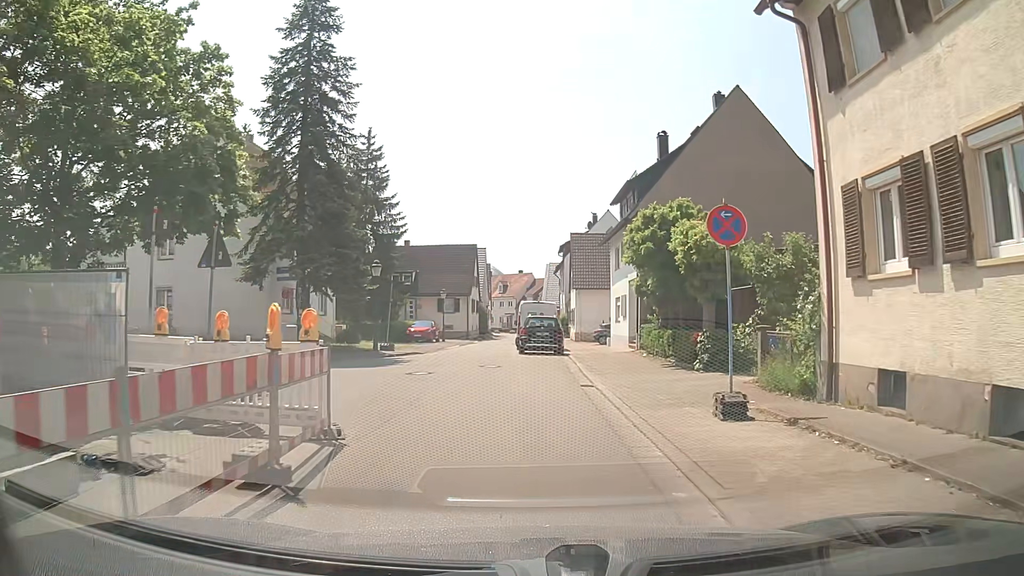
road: residential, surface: asphalt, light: Day
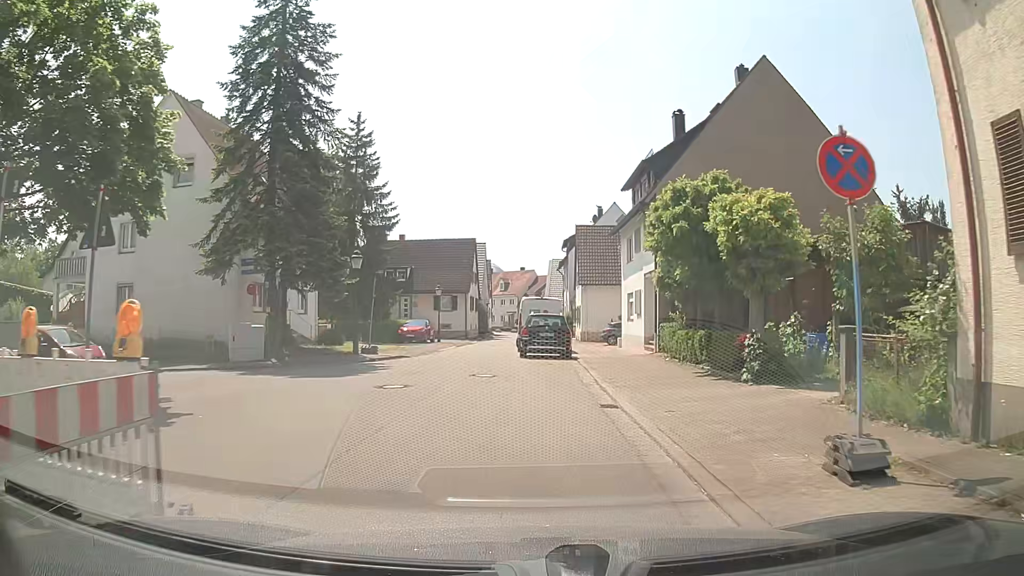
(0.0, +3.8) m; +1°
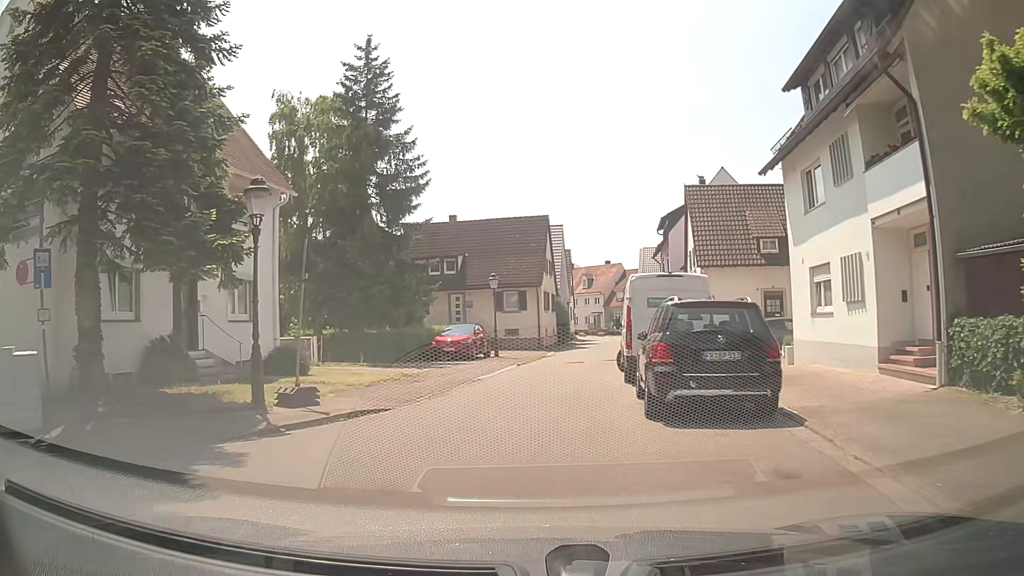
(-0.8, +15.1) m; -8°
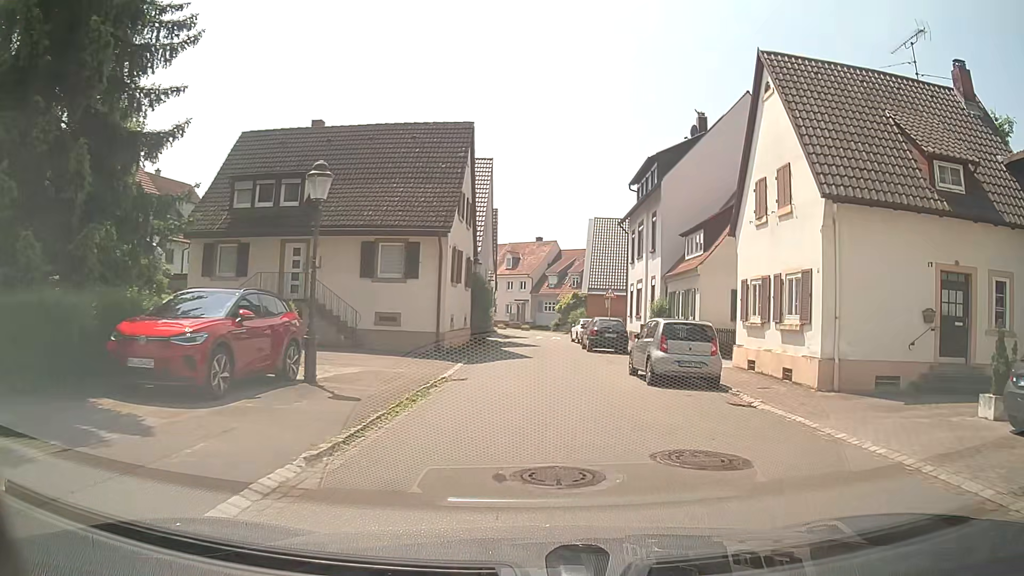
(+0.3, +20.2) m; +7°
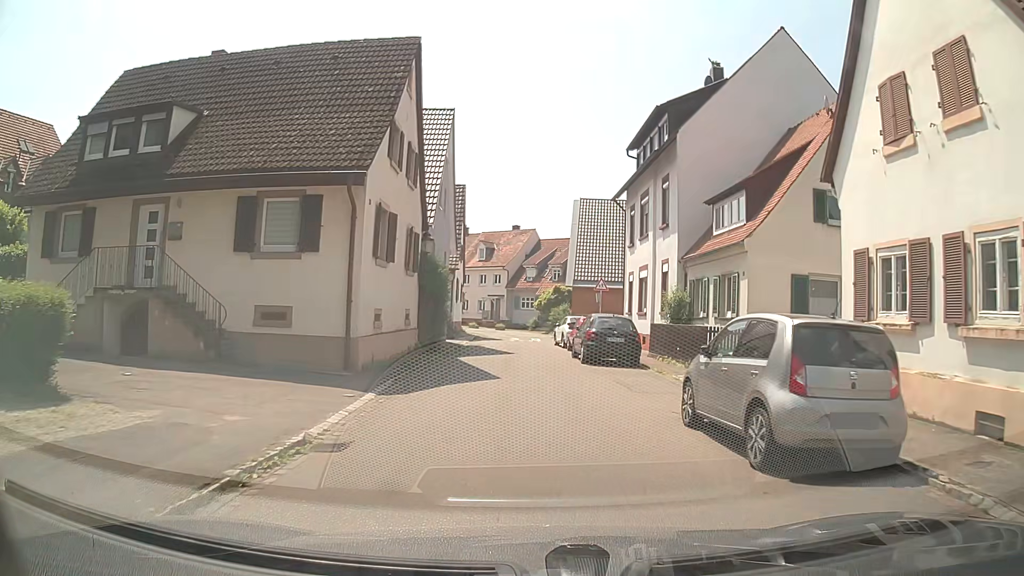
(+0.2, +8.7) m; +1°
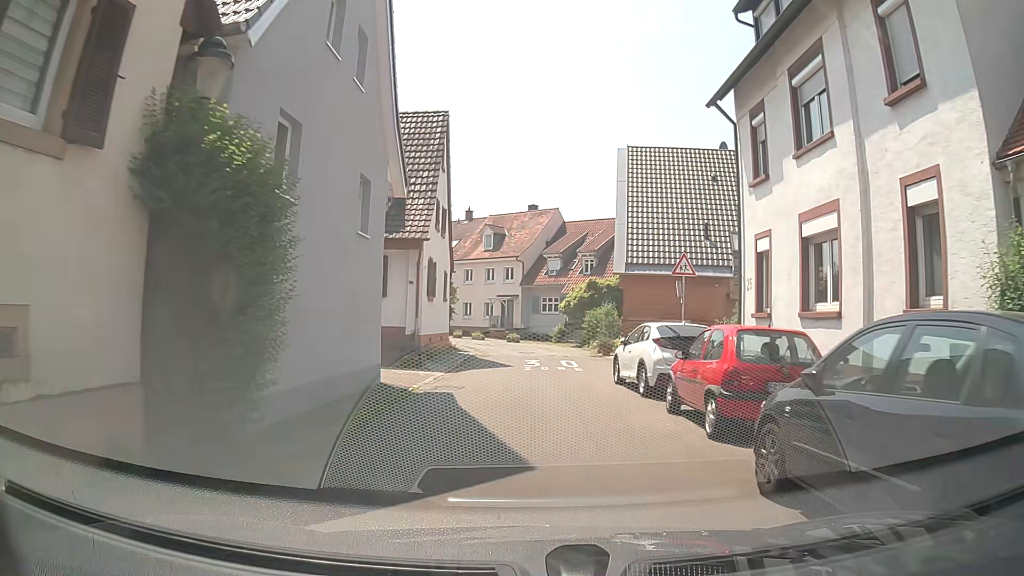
(-0.2, +17.1) m; -1°
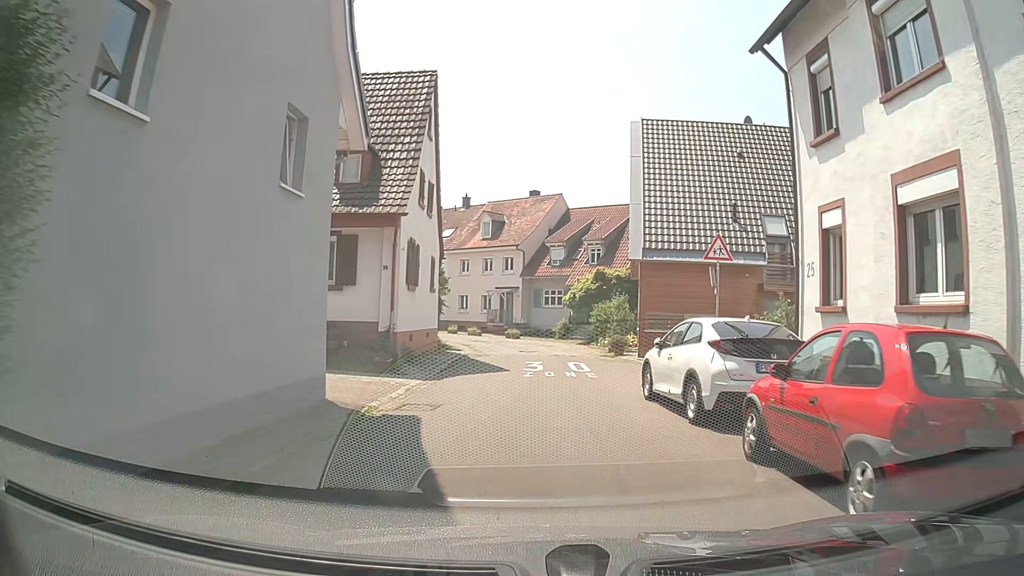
(0.0, +3.9) m; 0°
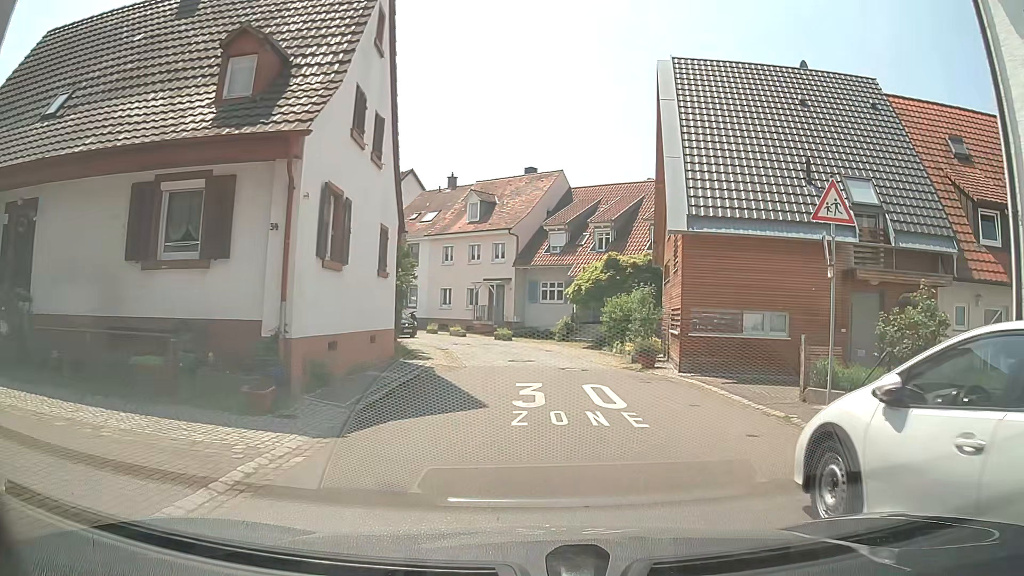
(0.0, +7.4) m; 0°
(+1, +10) (+1, +20) (0, +30) (-5, +38) (-13, +44) (-19, +52) (-25, +60) (-29, +70) (-29, +80) (-29, +90) m
